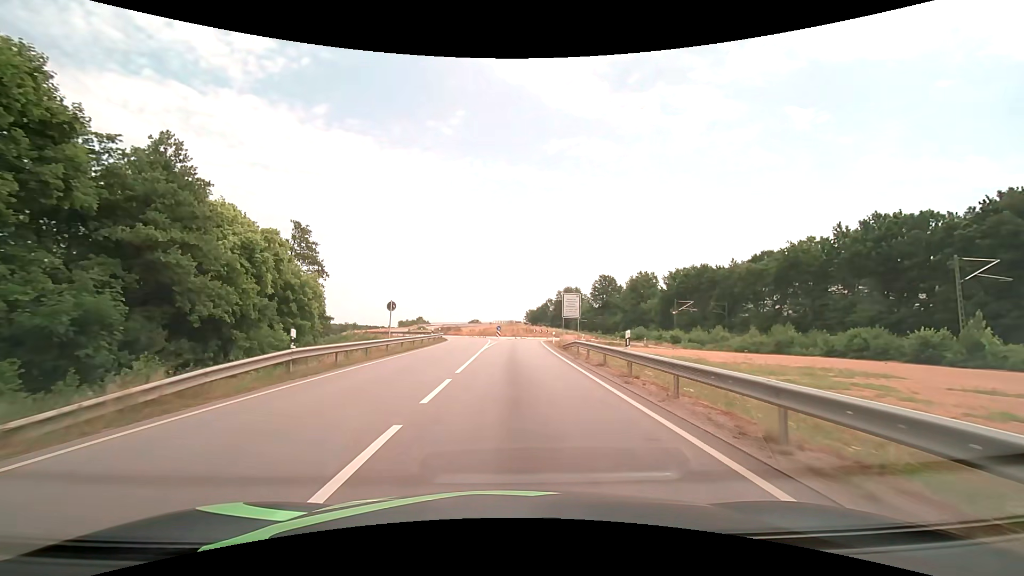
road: primary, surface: asphalt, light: Day
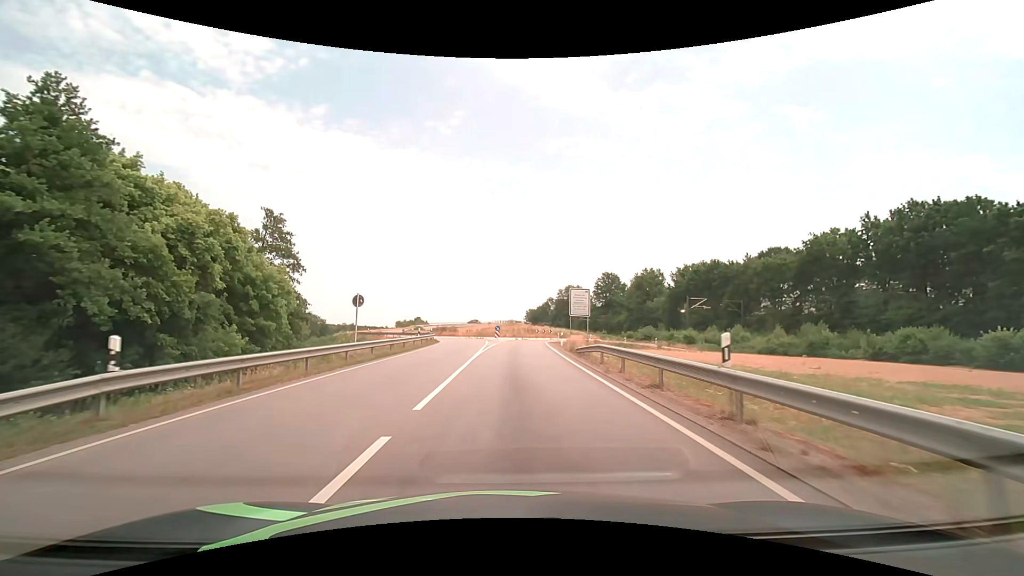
(0.0, +6.7) m; 0°
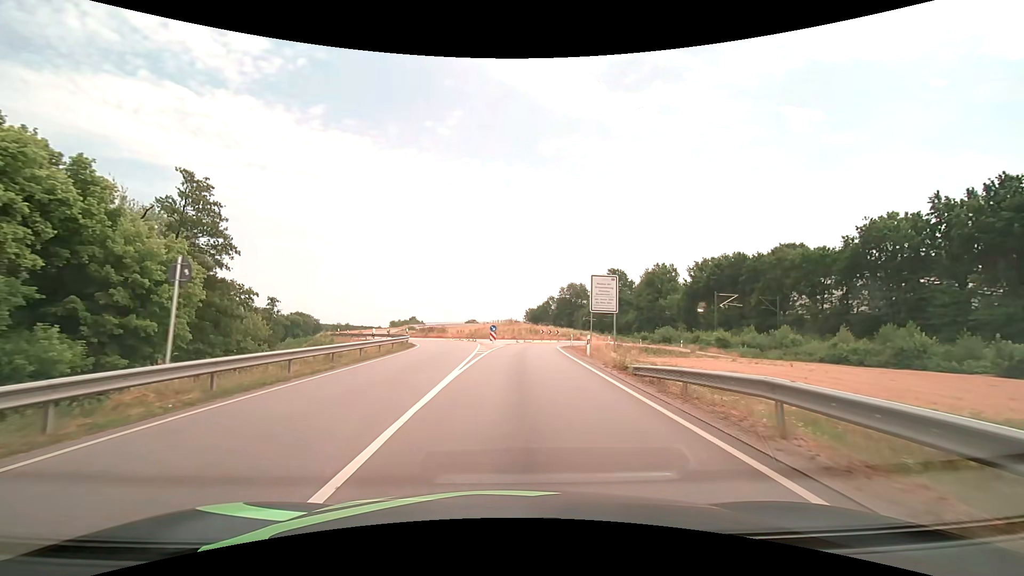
(0.0, +12.8) m; 0°
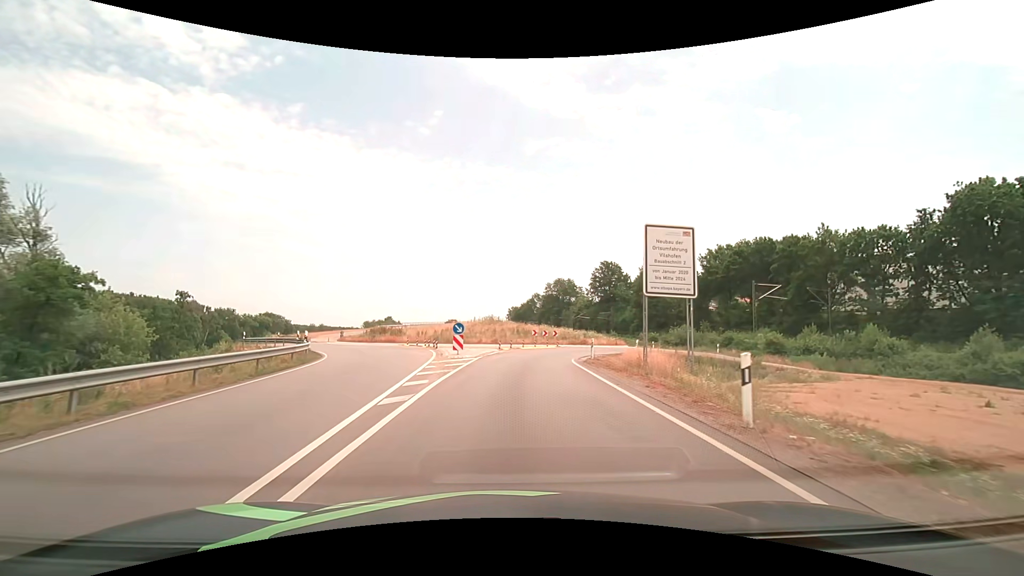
(+0.3, +18.0) m; +2°
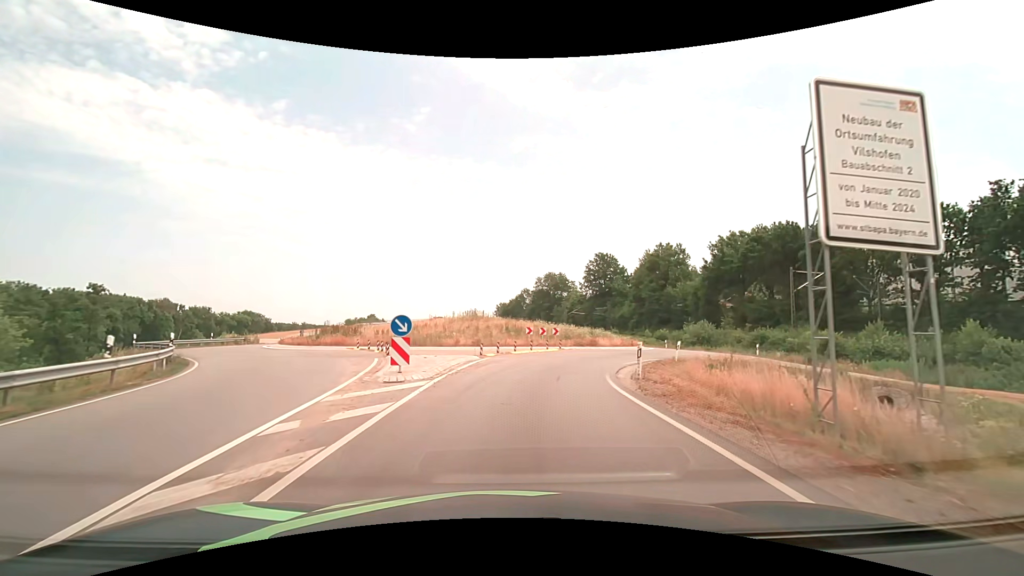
(+0.1, +11.0) m; +1°
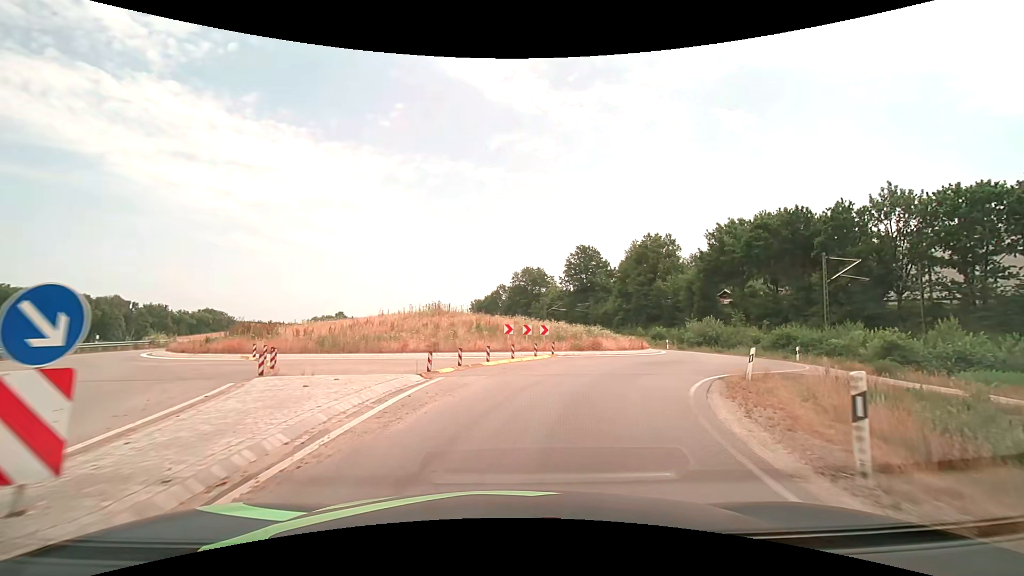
(+0.1, +9.9) m; +3°
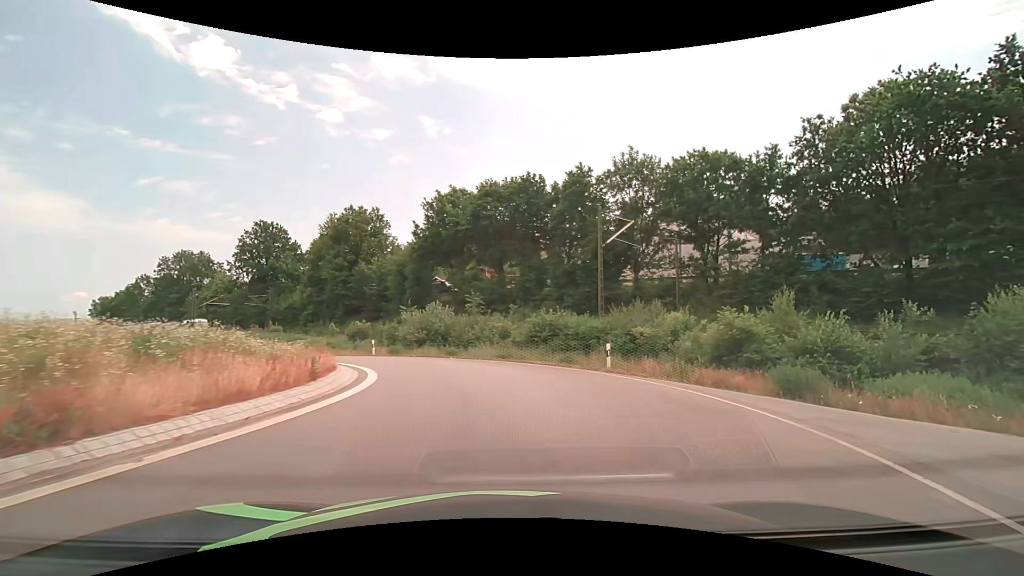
(+4.5, +19.7) m; +32°
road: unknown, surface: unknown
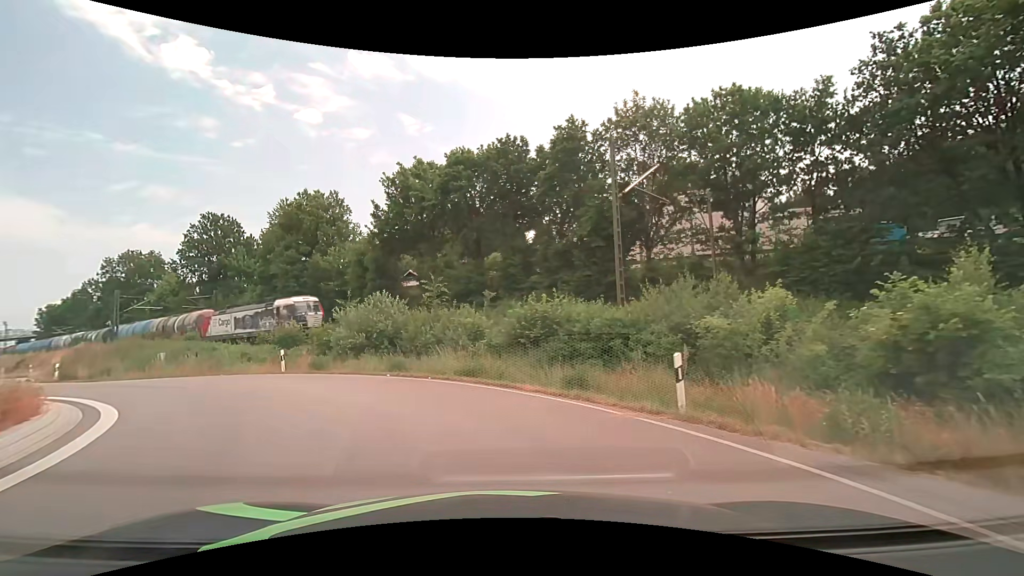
(+0.8, +10.2) m; +3°
(-2, +10) (-7, +18) (-16, +23) (-25, +27) (-33, +33) (-40, +40) (-47, +48) (-54, +55) (-62, +61) (-70, +67) m
